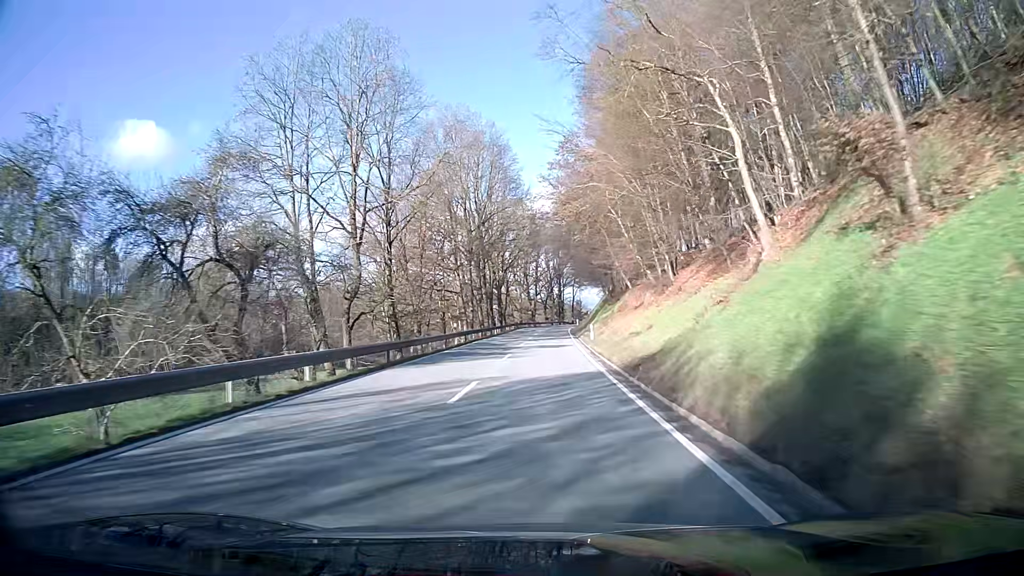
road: secondary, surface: asphalt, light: Day
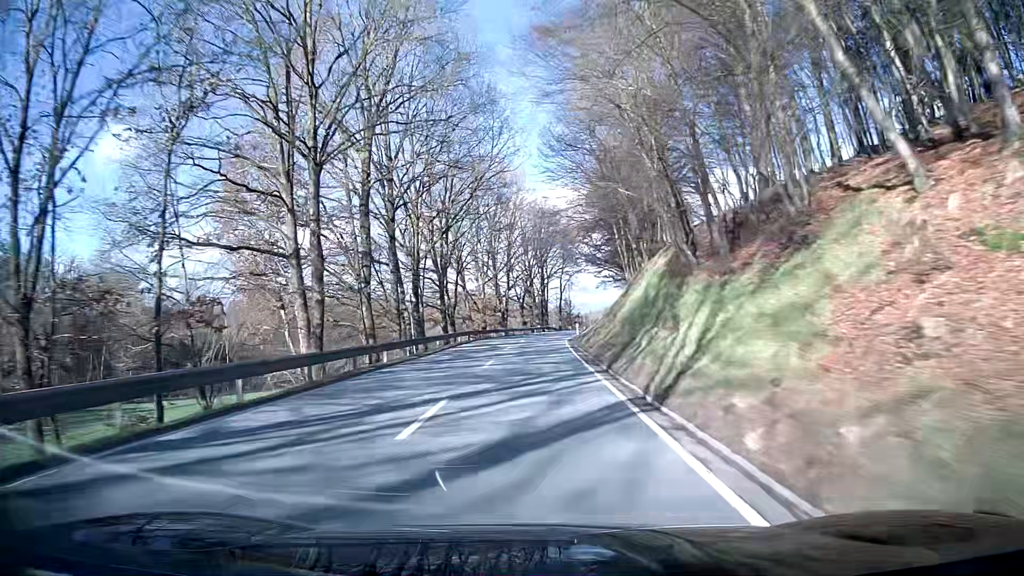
(+0.8, +39.5) m; +2°
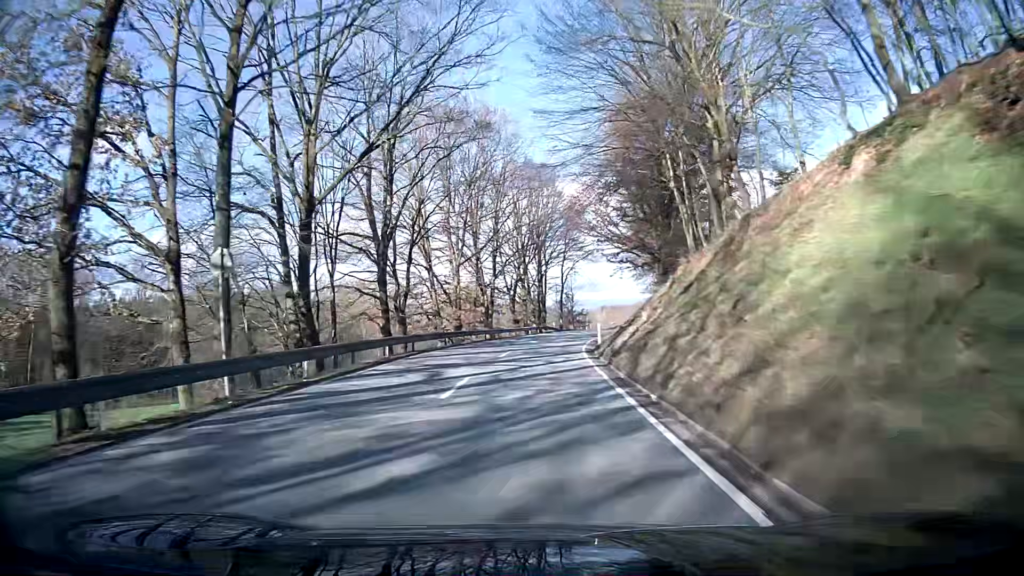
(0.0, +20.6) m; 0°
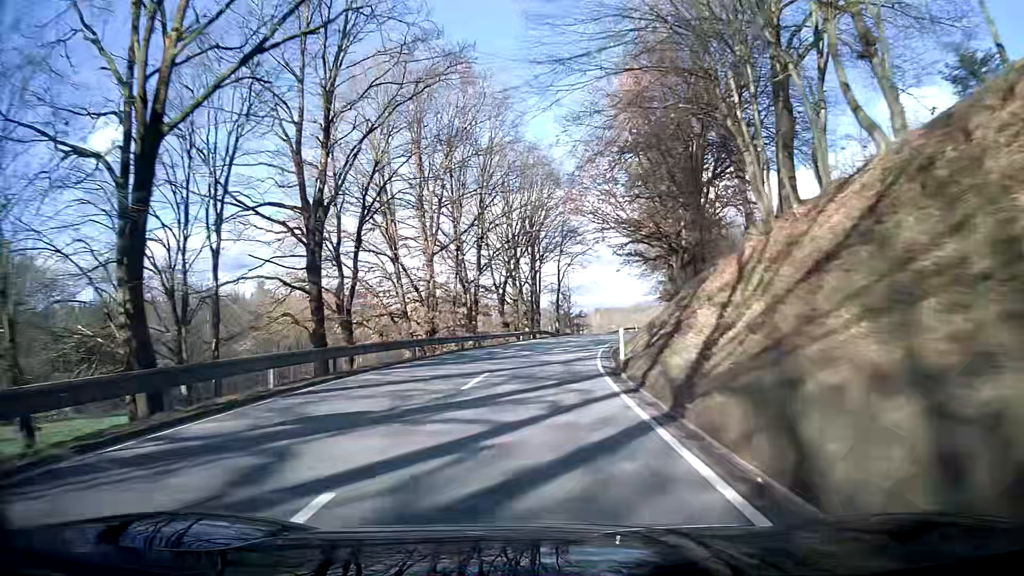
(+0.1, +10.2) m; +1°
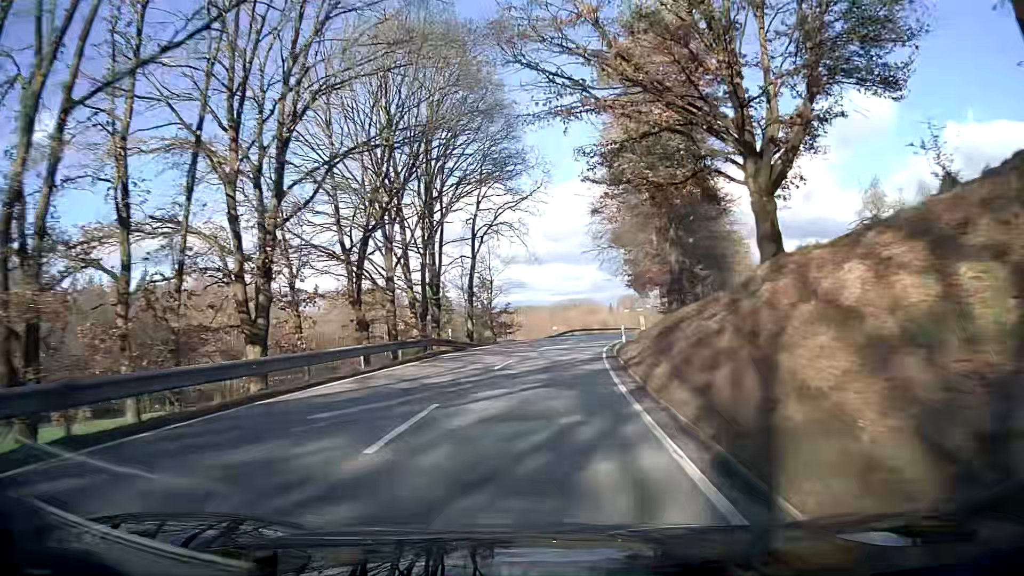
(+1.6, +30.2) m; +7°
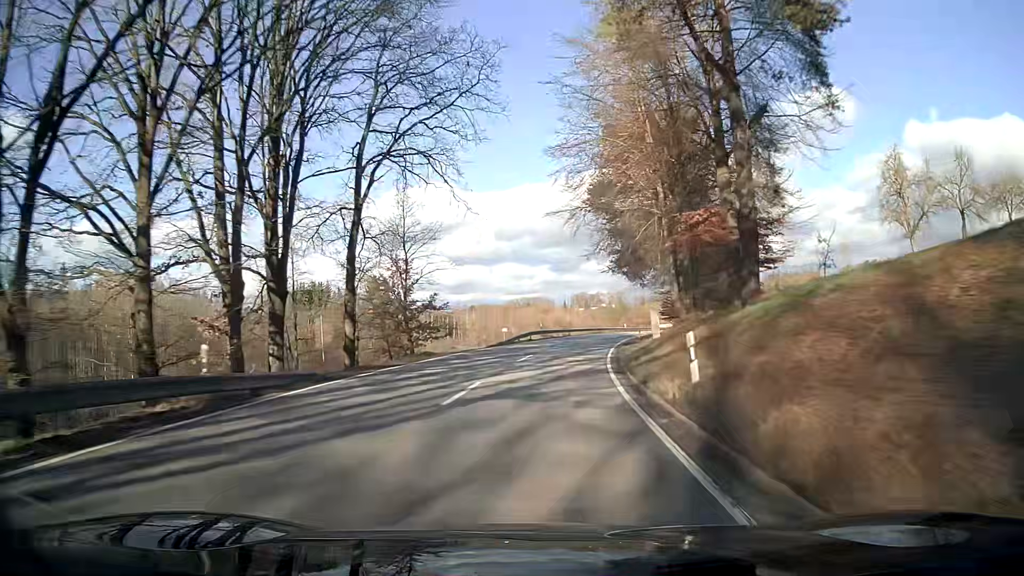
(+0.8, +20.0) m; +5°
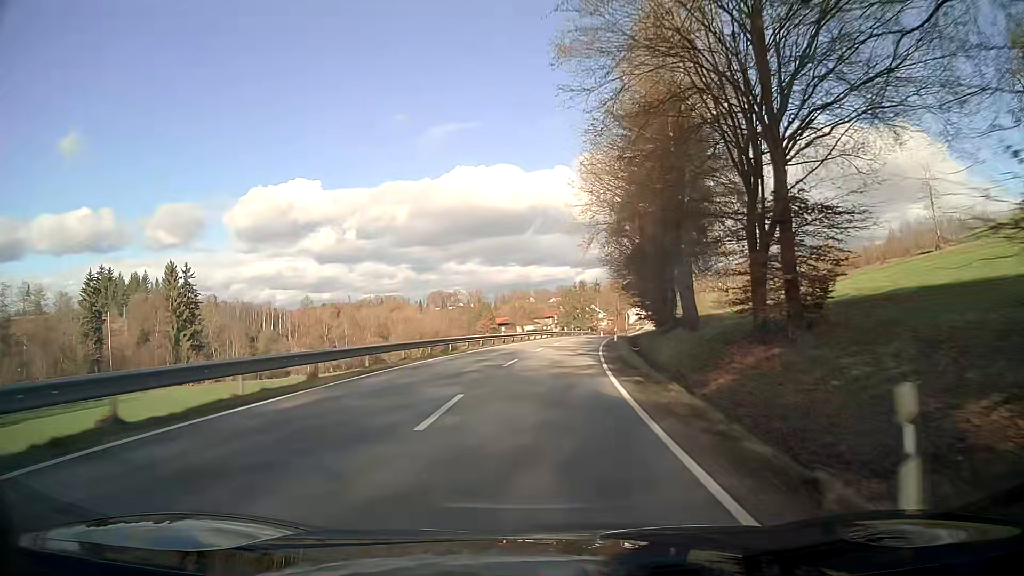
(+5.1, +49.8) m; +12°
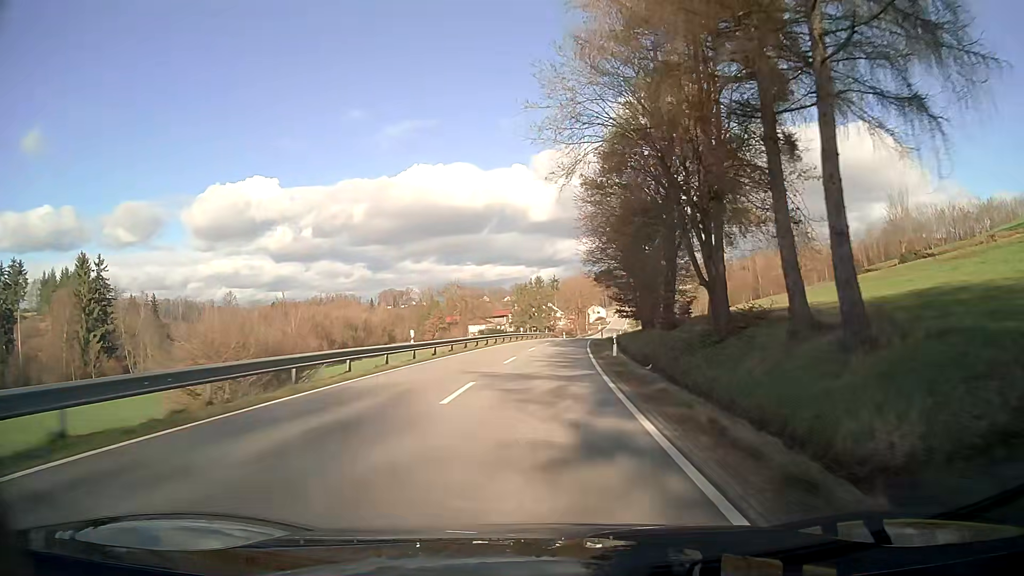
(+0.6, +21.0) m; +3°
